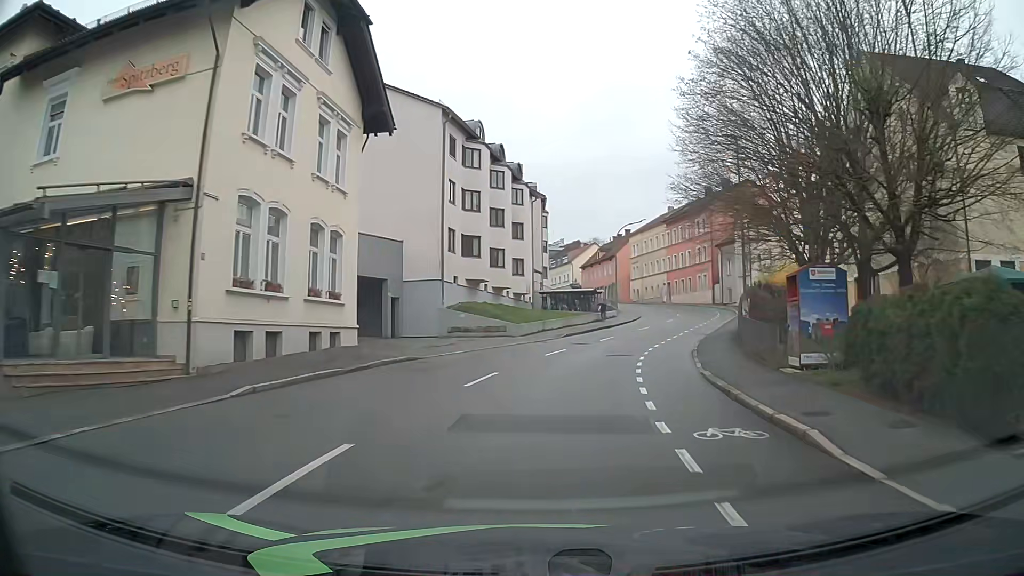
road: tertiary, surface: asphalt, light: Day
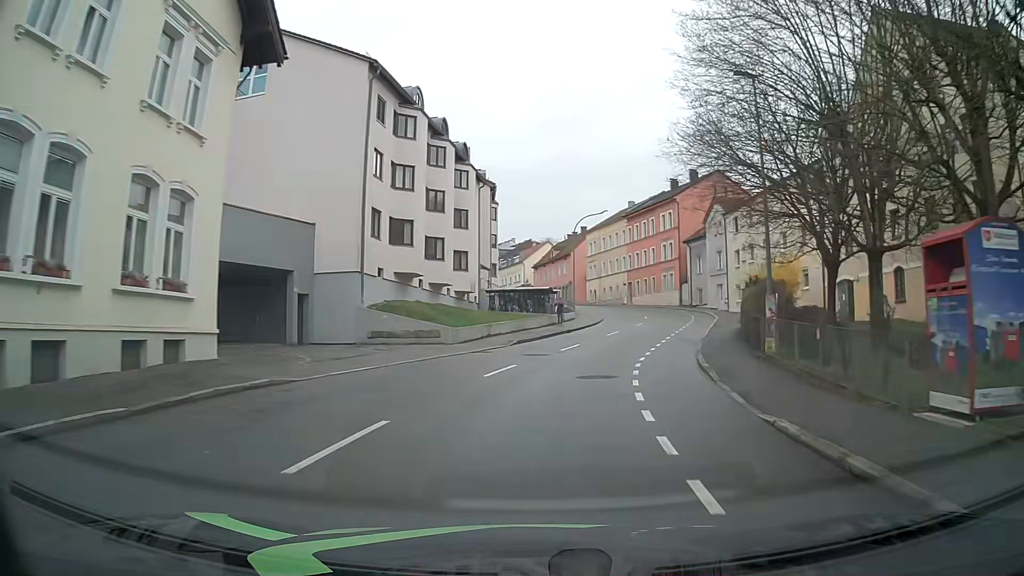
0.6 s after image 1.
(+0.3, +7.5) m; +5°
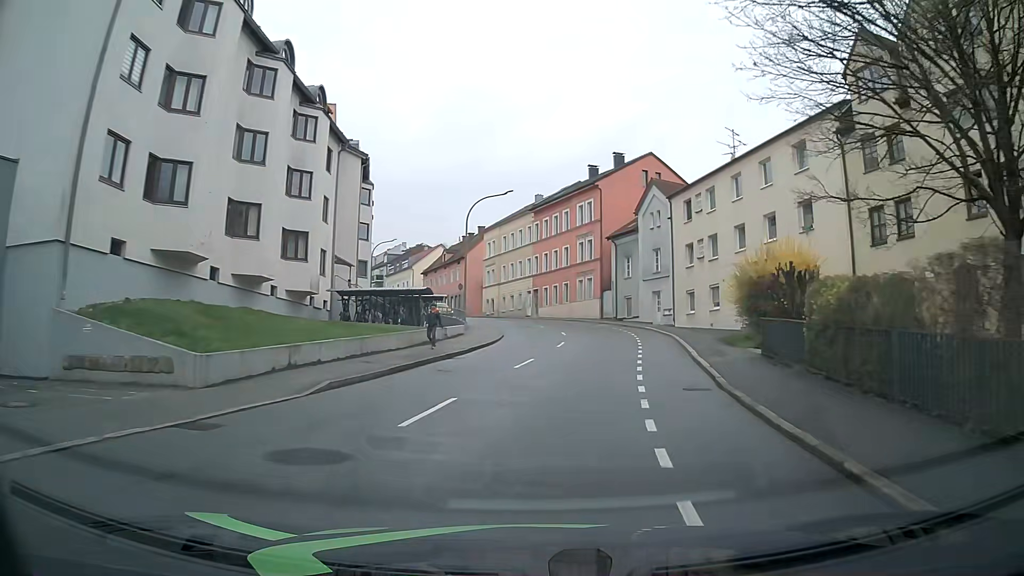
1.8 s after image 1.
(+0.9, +14.6) m; +8°
(+1, +10) (+2, +20) (+4, +30) (+4, +40) (+2, +50) (-1, +59) (-5, +68) (-9, +77) (-13, +87) (-17, +95) m
